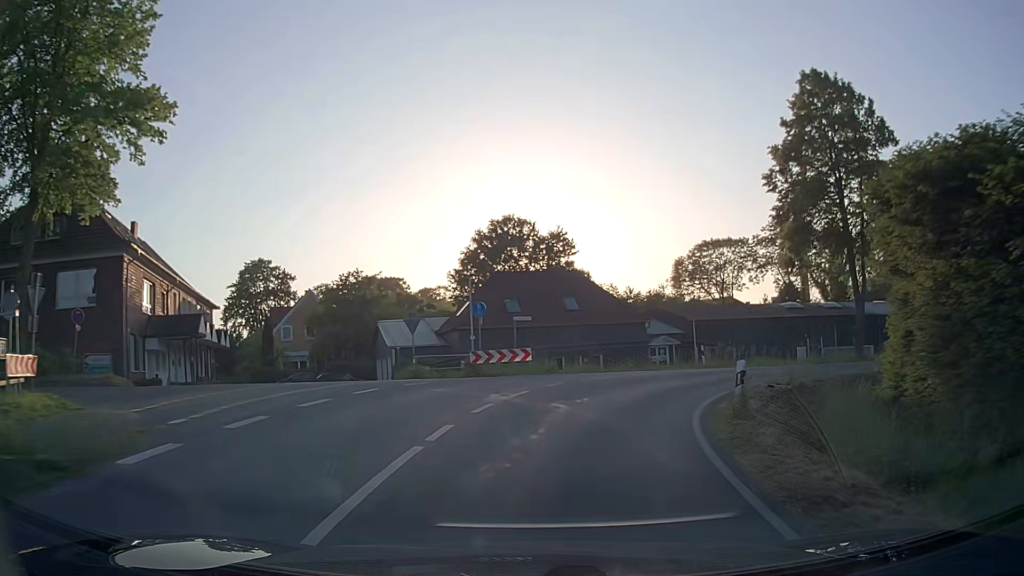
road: secondary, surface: asphalt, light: Day
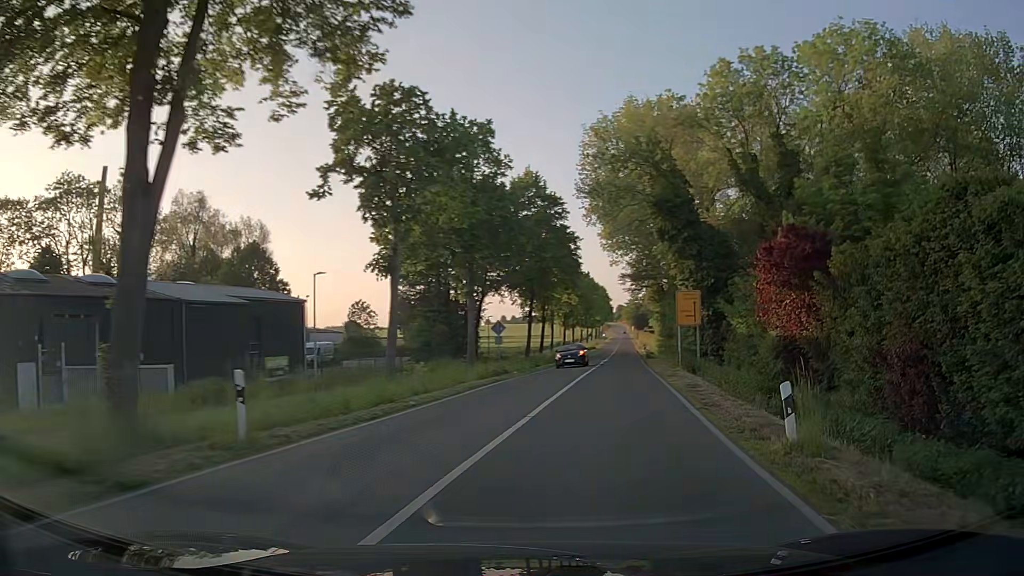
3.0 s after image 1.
(+14.7, +29.4) m; +60°
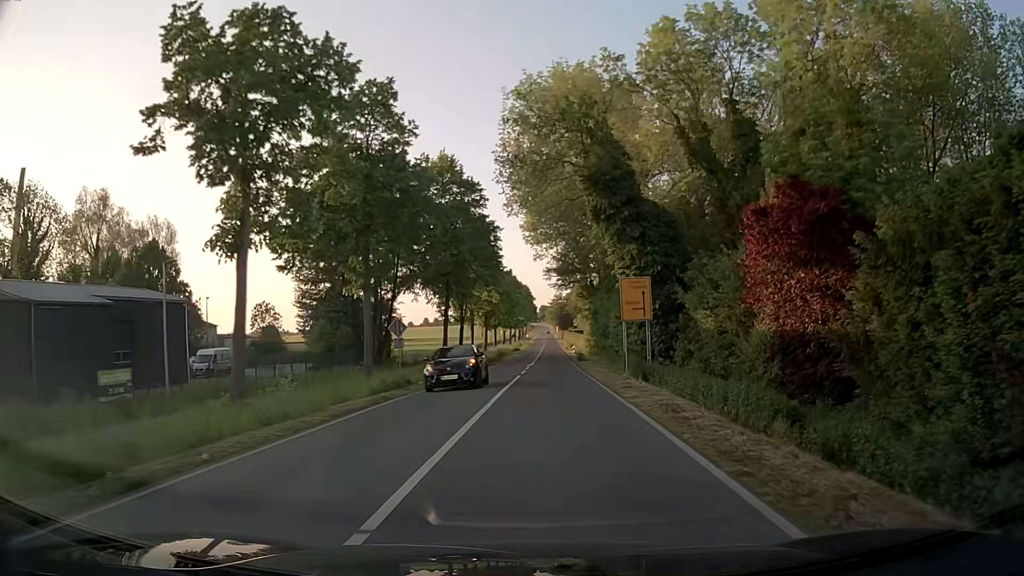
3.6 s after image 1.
(+0.5, +7.1) m; +6°
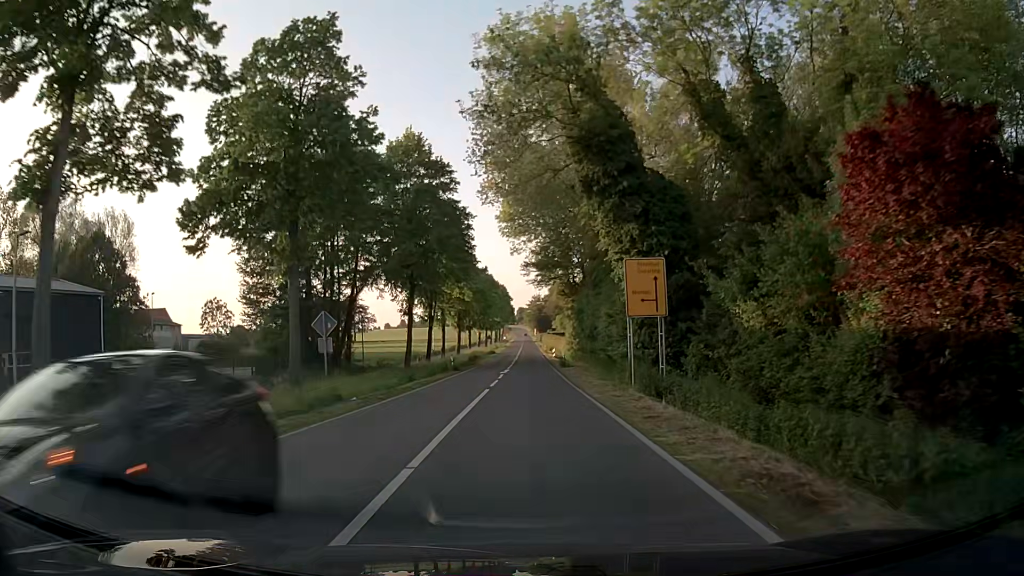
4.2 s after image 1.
(+0.1, +7.5) m; +2°
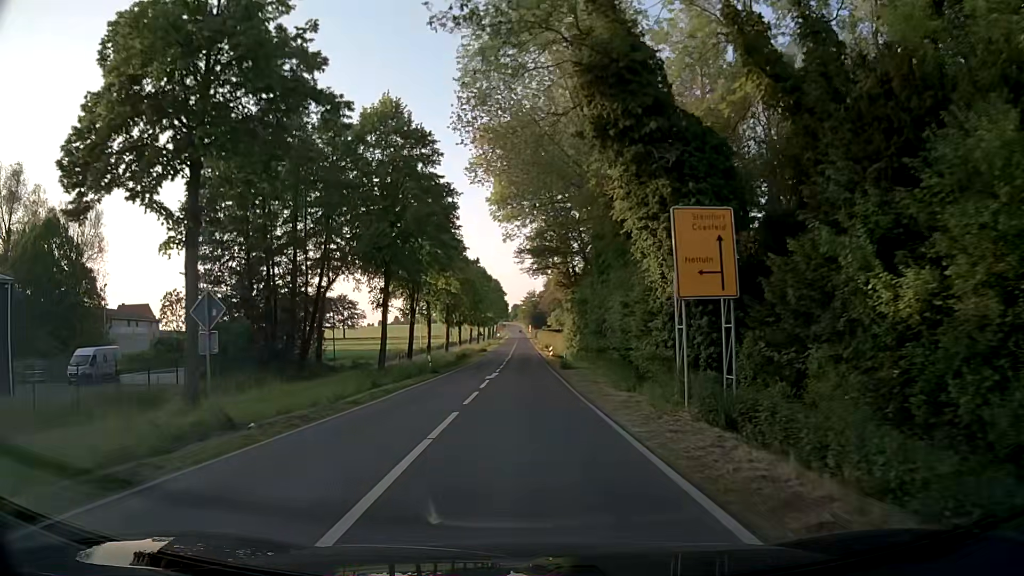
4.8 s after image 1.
(0.0, +7.8) m; +1°
